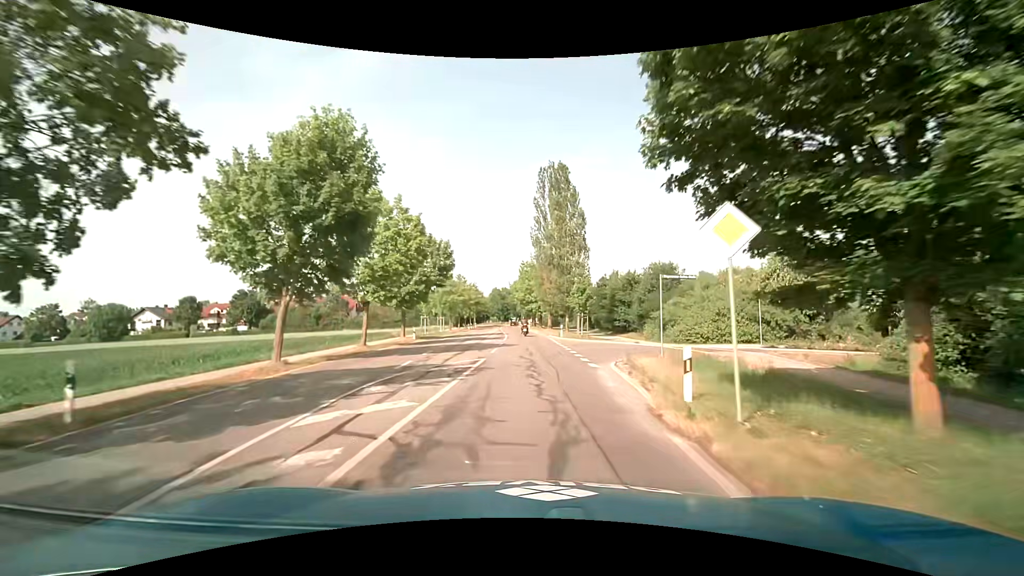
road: tertiary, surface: asphalt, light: Day
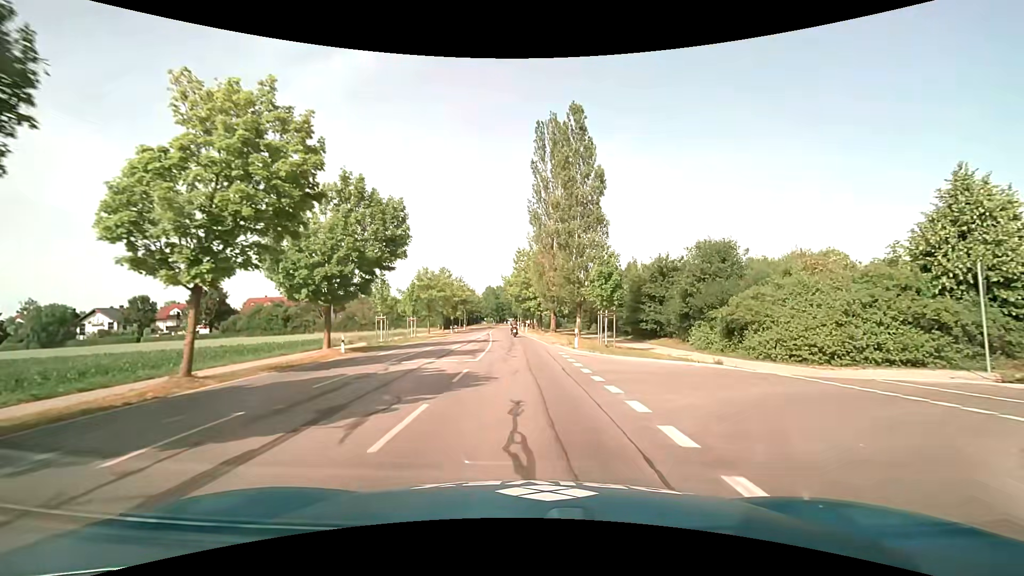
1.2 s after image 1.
(+0.1, +15.4) m; 0°
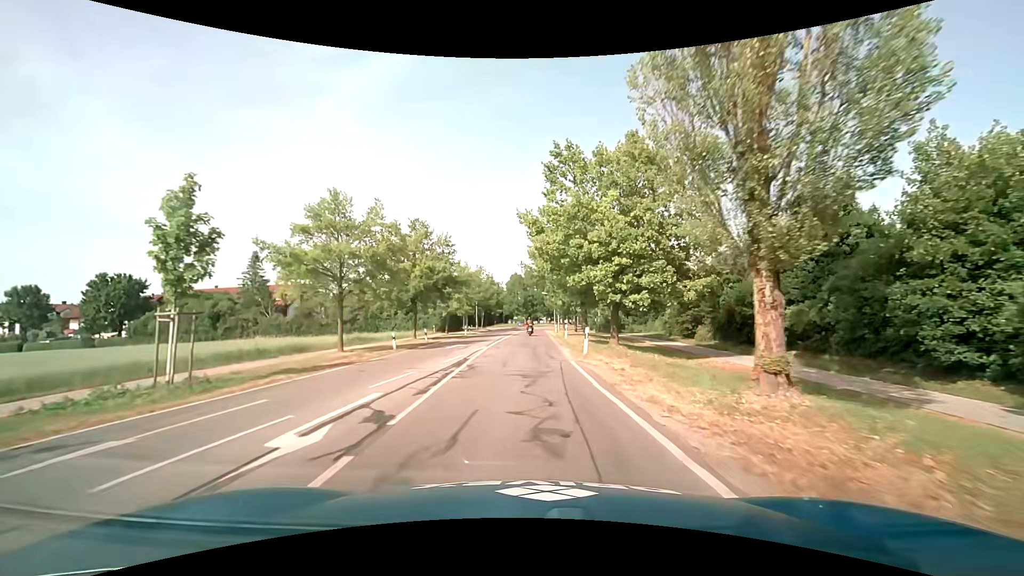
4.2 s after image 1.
(-0.8, +38.8) m; -4°
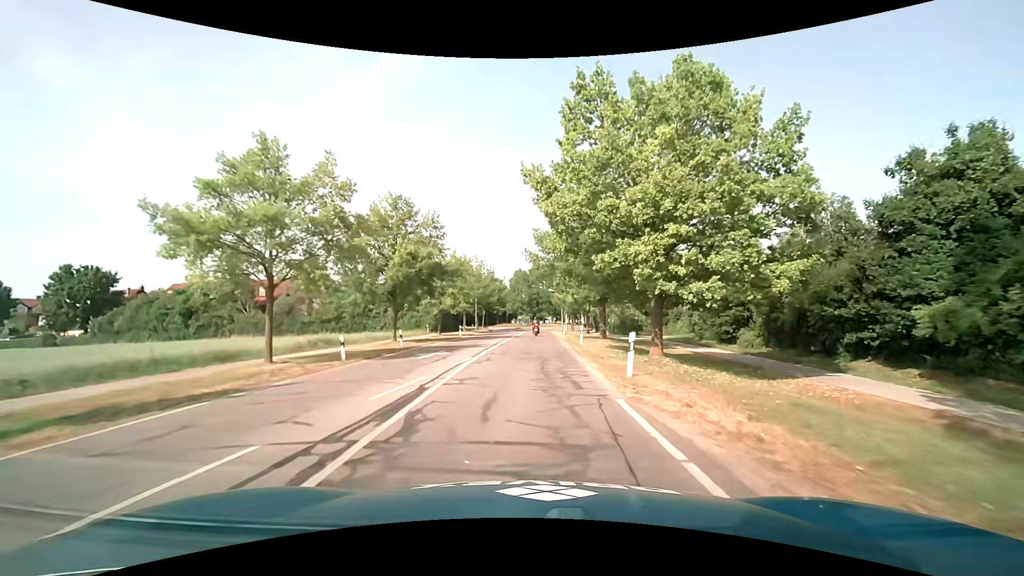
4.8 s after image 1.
(0.0, +7.8) m; 0°
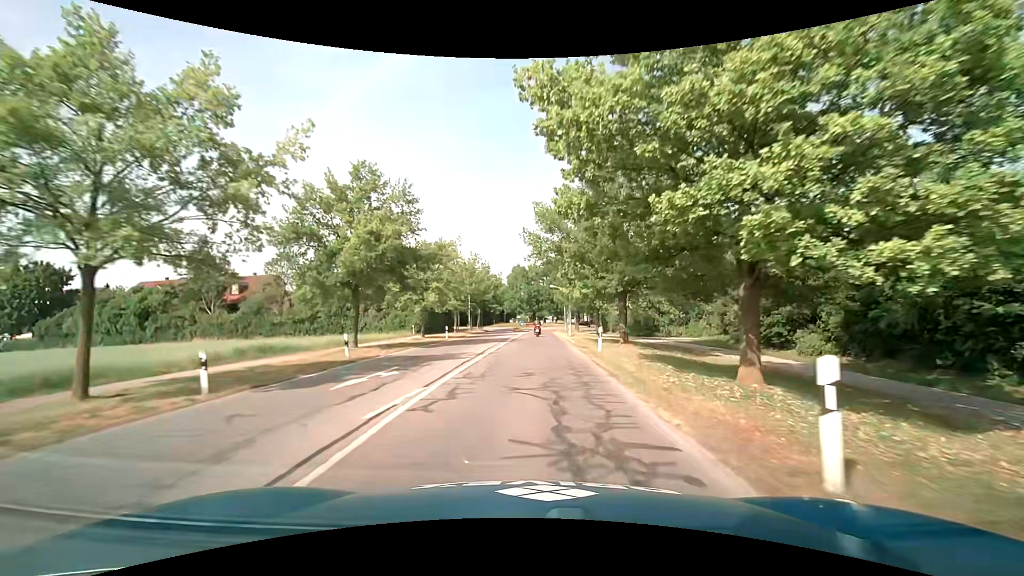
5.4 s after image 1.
(0.0, +7.8) m; 0°
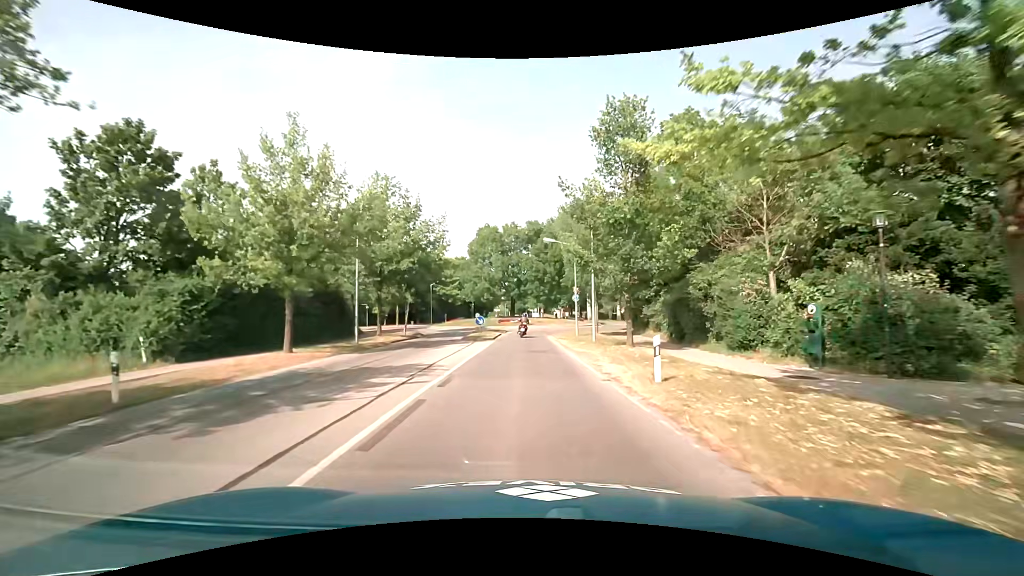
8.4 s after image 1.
(+0.9, +38.4) m; +2°
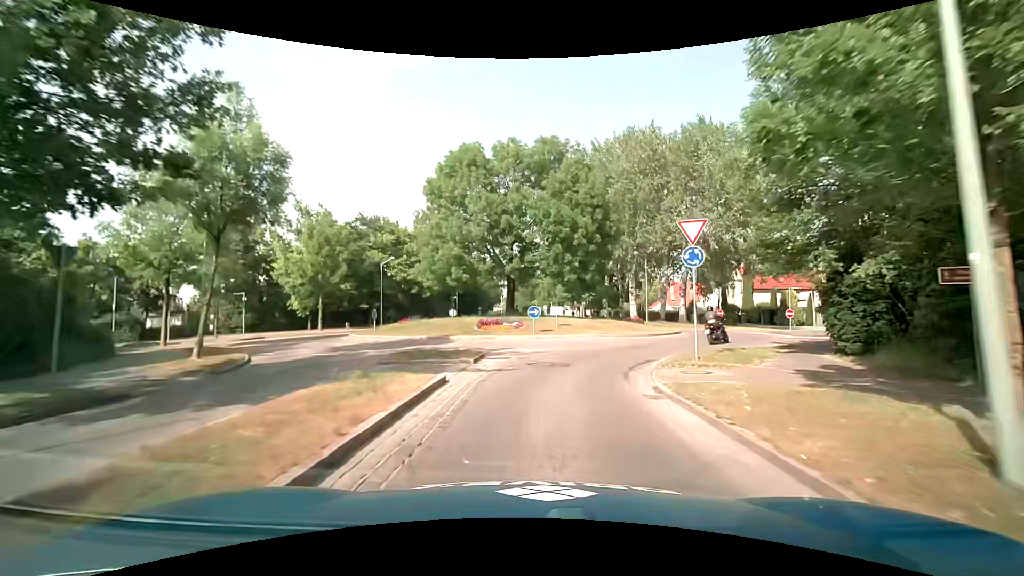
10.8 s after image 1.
(-0.5, +28.6) m; -1°
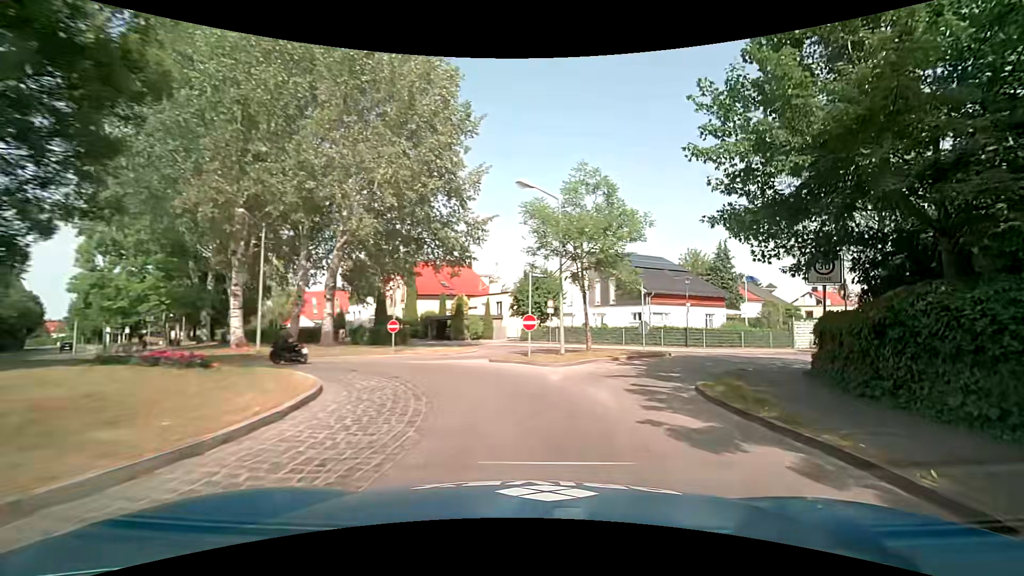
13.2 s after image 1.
(+4.8, +20.6) m; +41°
(-1, +10) (-6, +18) (-15, +22) (-24, +25) (-32, +31) (-39, +38) (-46, +46) (-52, +53) (-59, +61) (-65, +68) m
